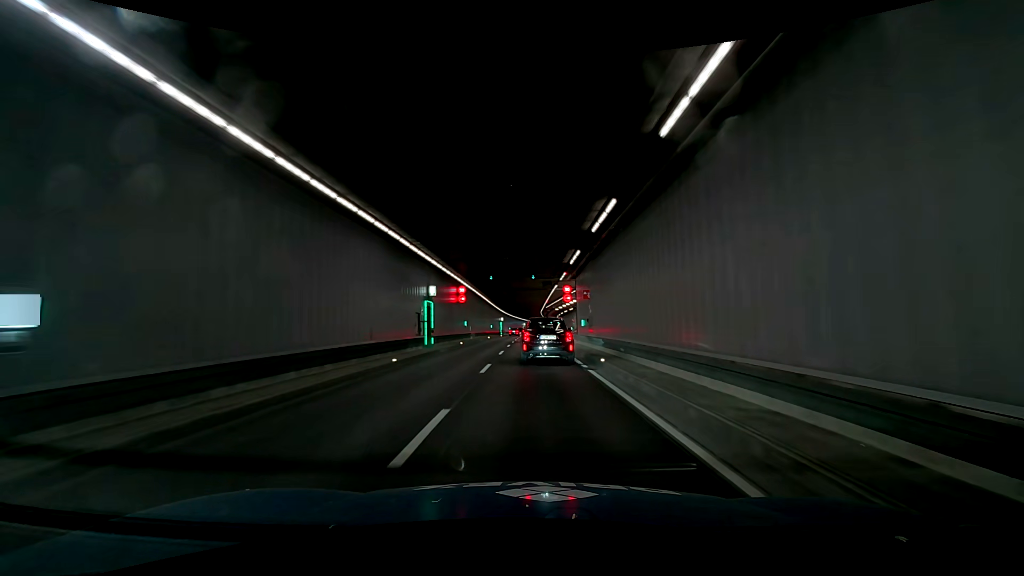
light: Day
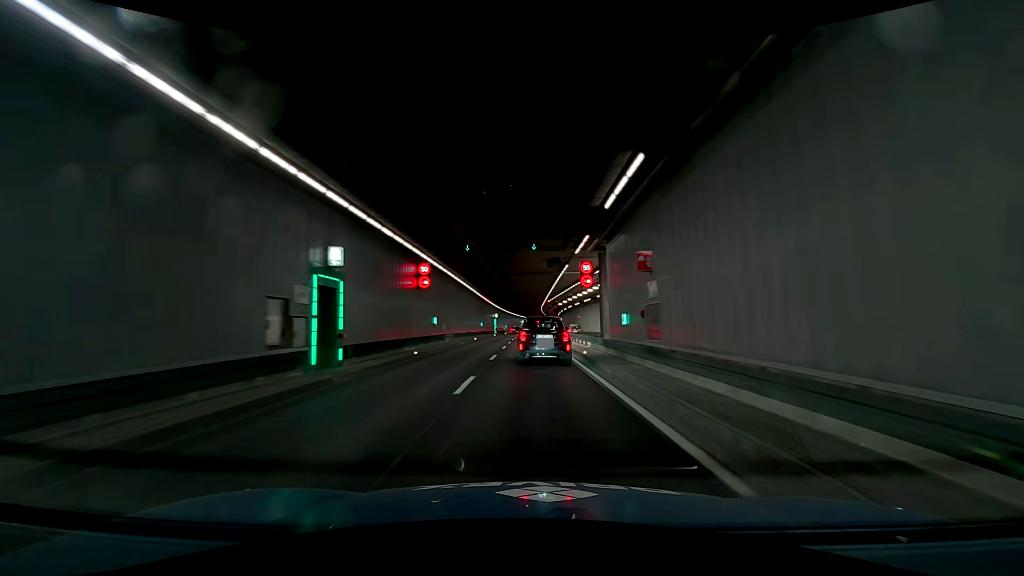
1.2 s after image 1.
(0.0, +13.4) m; 0°
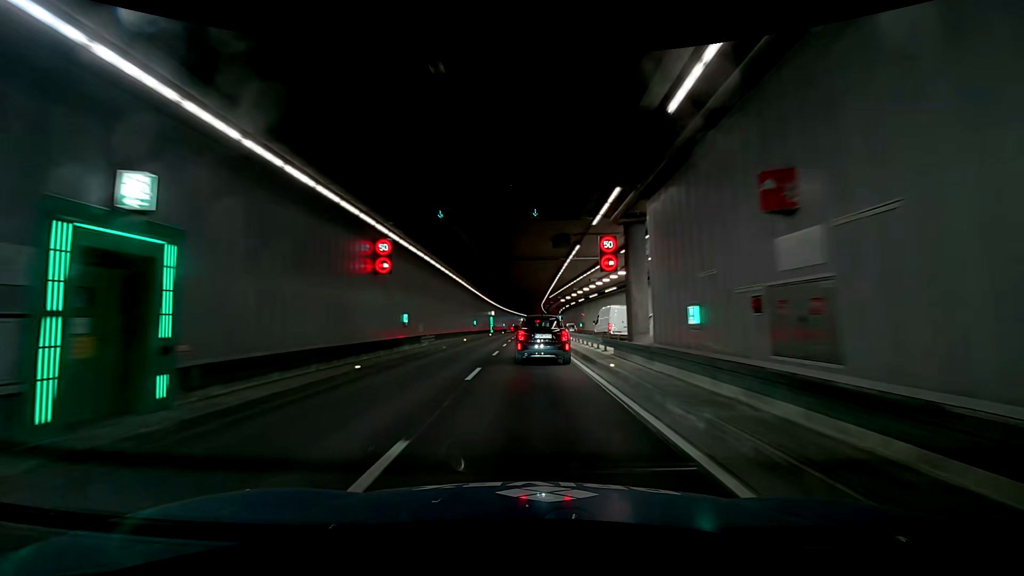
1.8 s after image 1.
(0.0, +7.0) m; 0°
